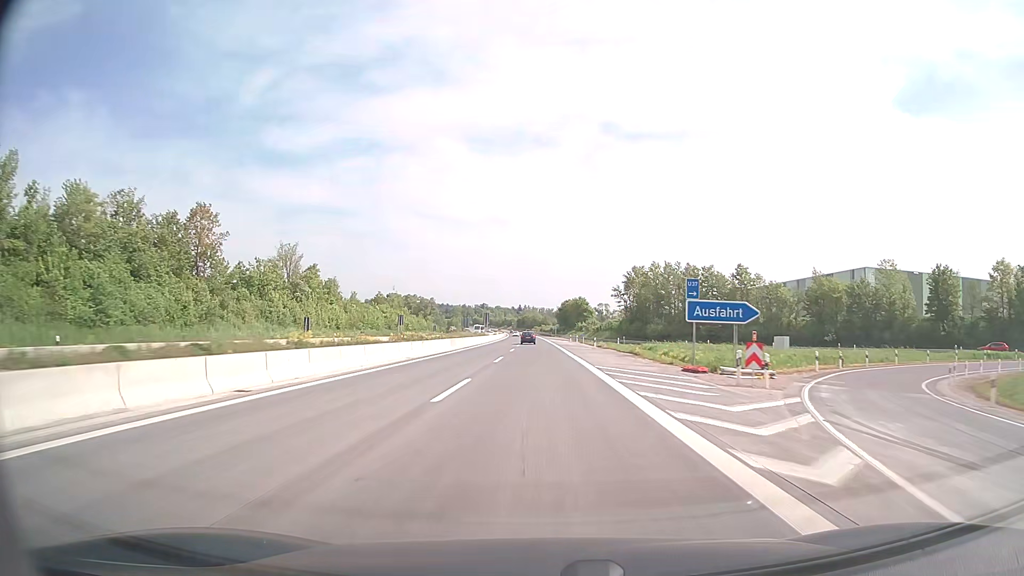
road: motorway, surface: concrete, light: Day
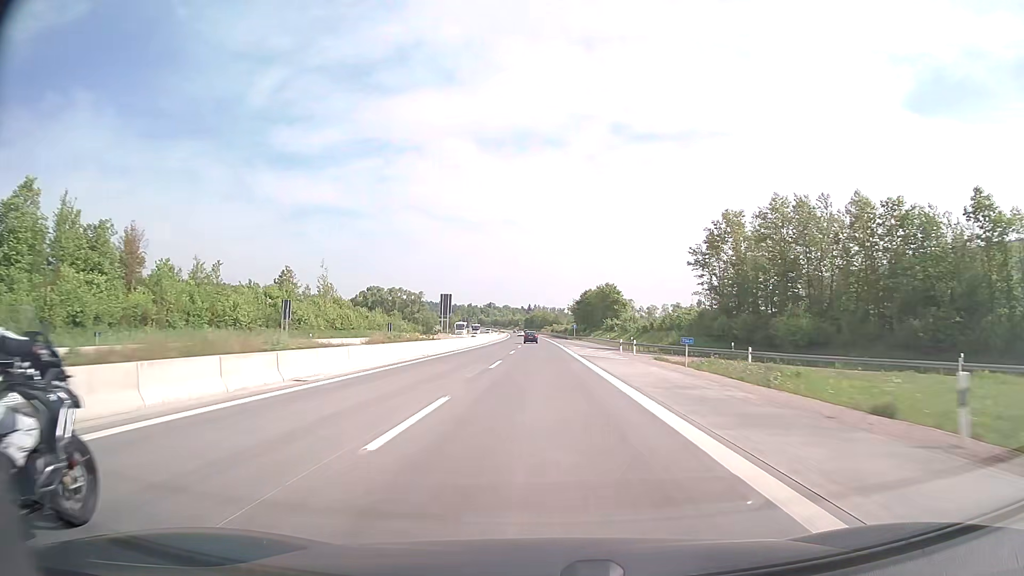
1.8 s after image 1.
(-0.4, +59.5) m; -1°
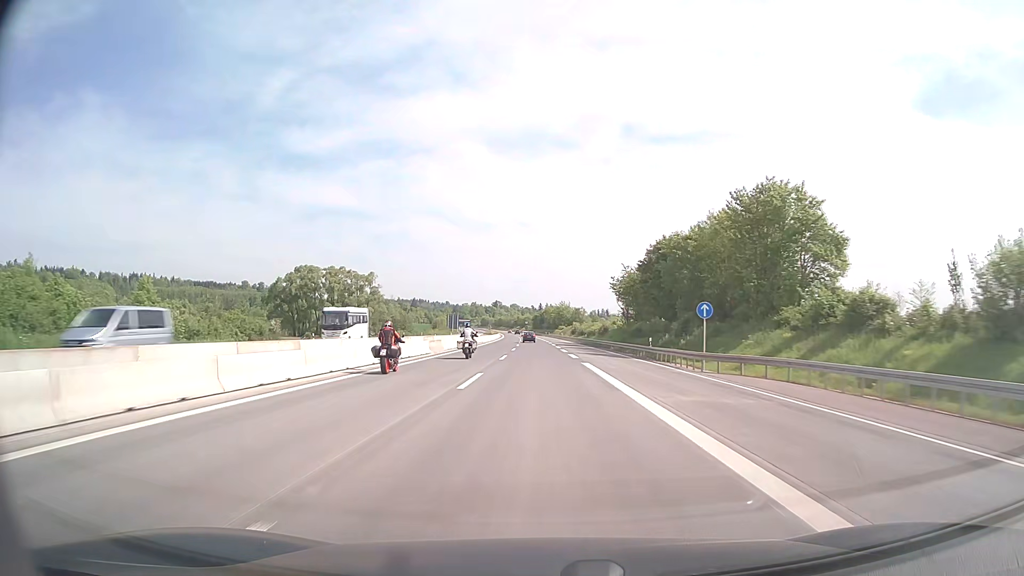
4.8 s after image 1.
(-0.8, +99.0) m; -1°
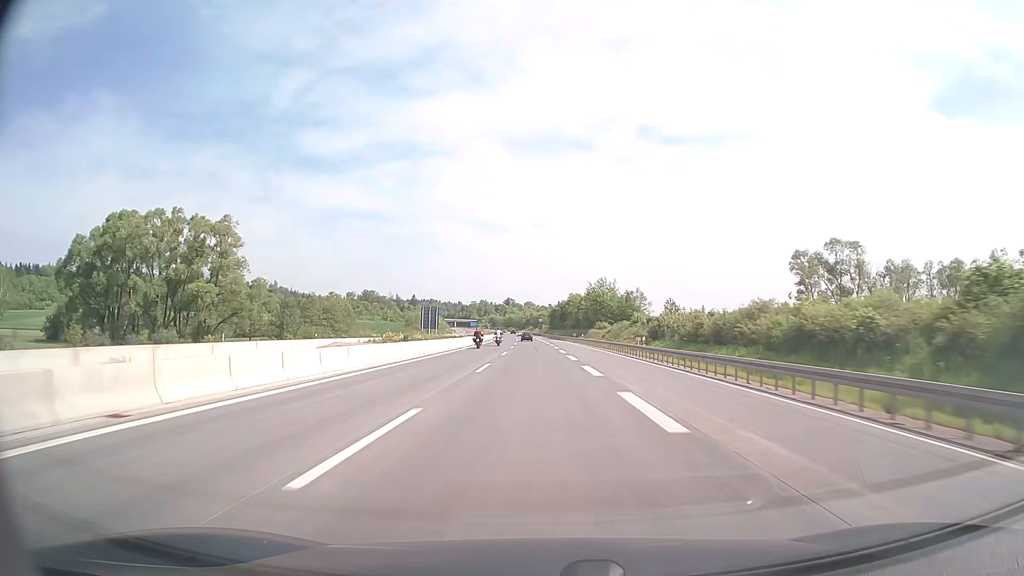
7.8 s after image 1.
(-1.2, +99.0) m; -1°
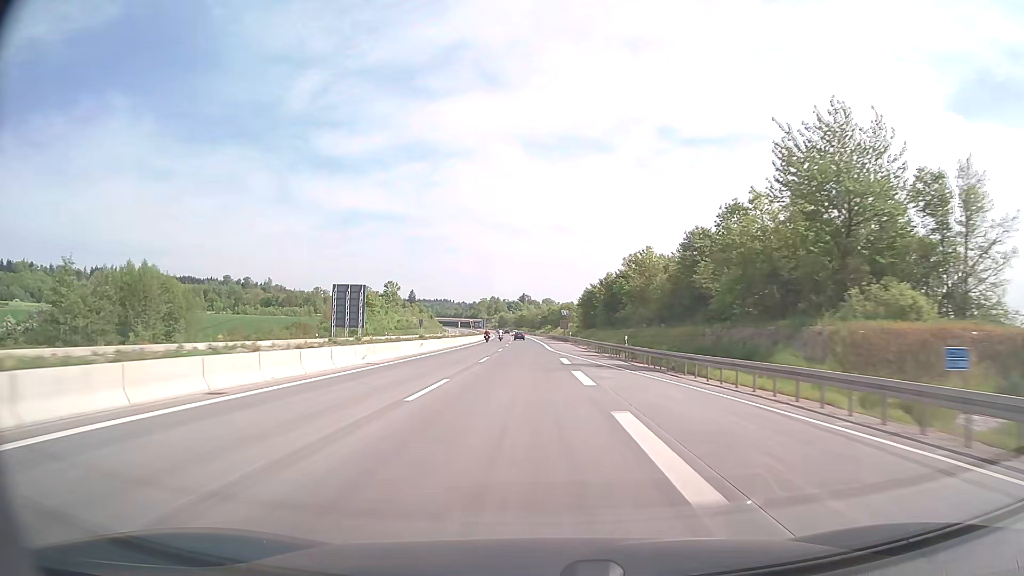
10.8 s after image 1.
(-1.3, +99.0) m; -2°
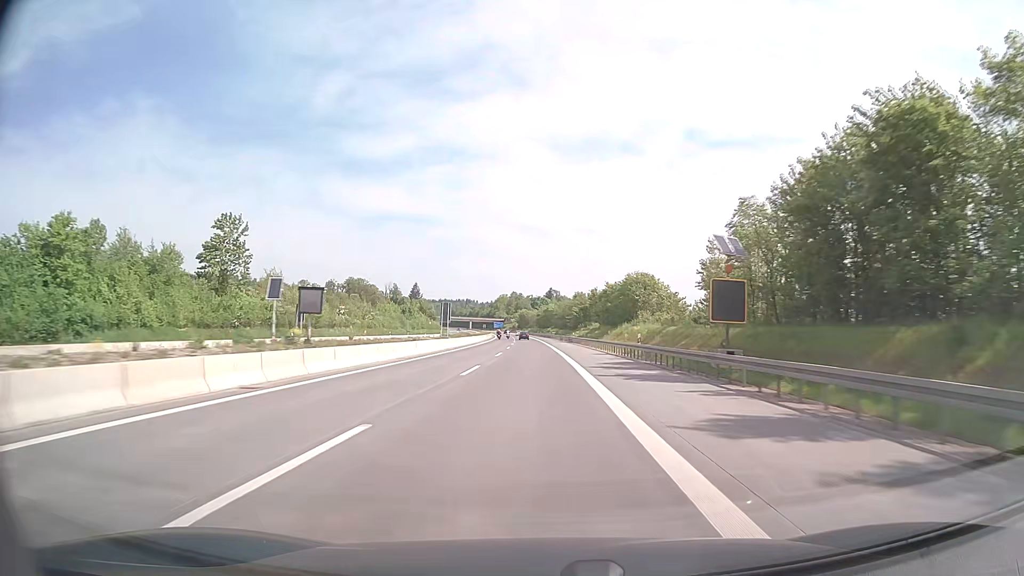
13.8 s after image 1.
(-2.3, +98.9) m; -3°
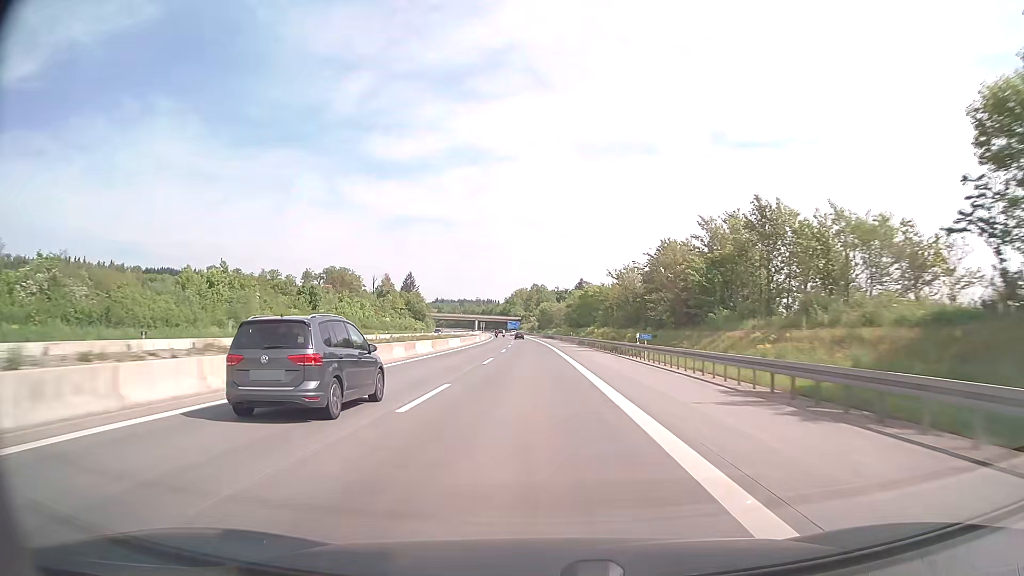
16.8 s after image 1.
(-1.7, +99.1) m; -2°
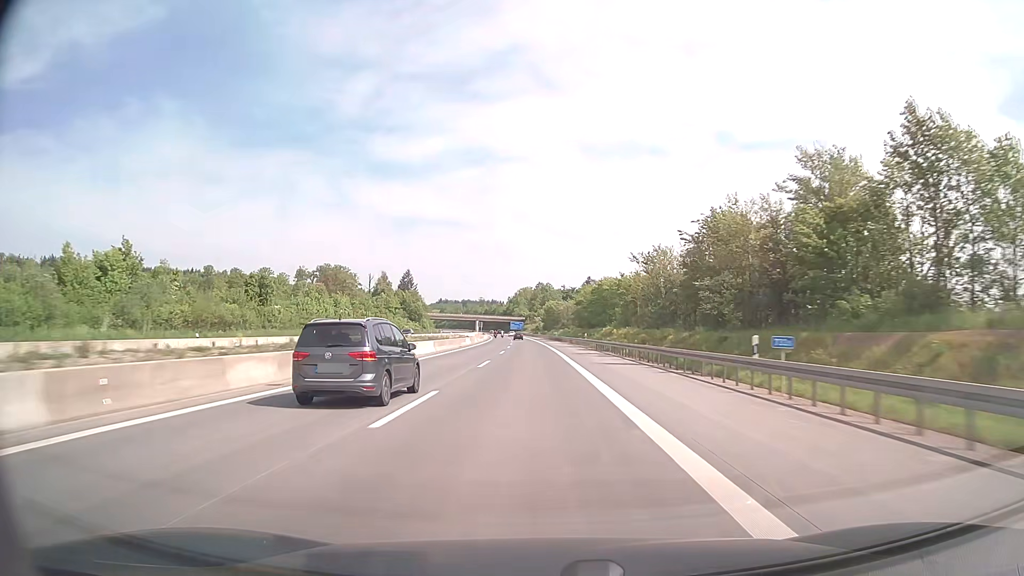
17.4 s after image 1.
(-0.1, +19.8) m; 0°
(0, +10) (0, +20) (0, +30) (0, +40) (-1, +50) (-1, +60) (-1, +70) (-1, +80) (-2, +90) (-2, +100) m
